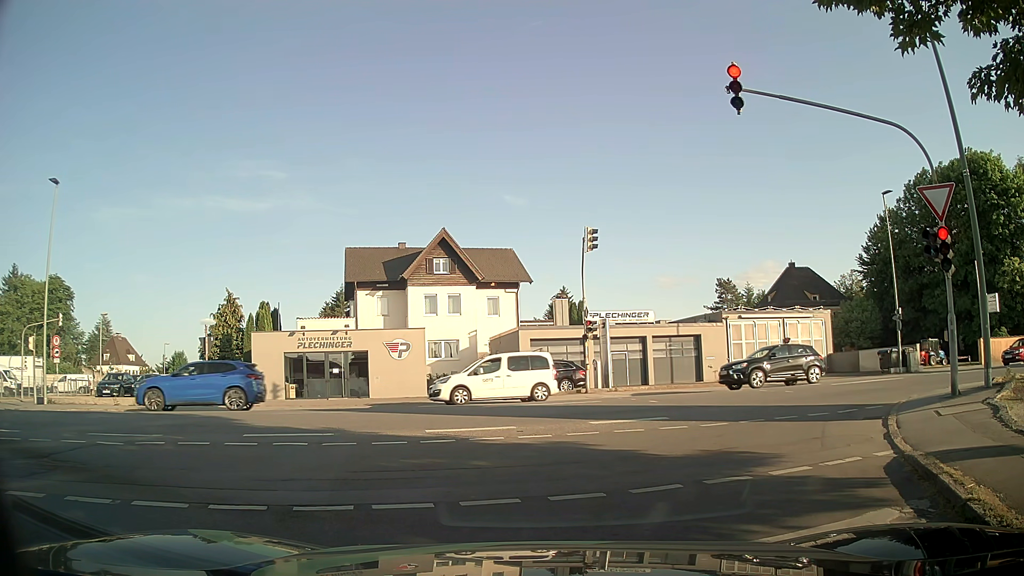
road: residential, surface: asphalt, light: Day
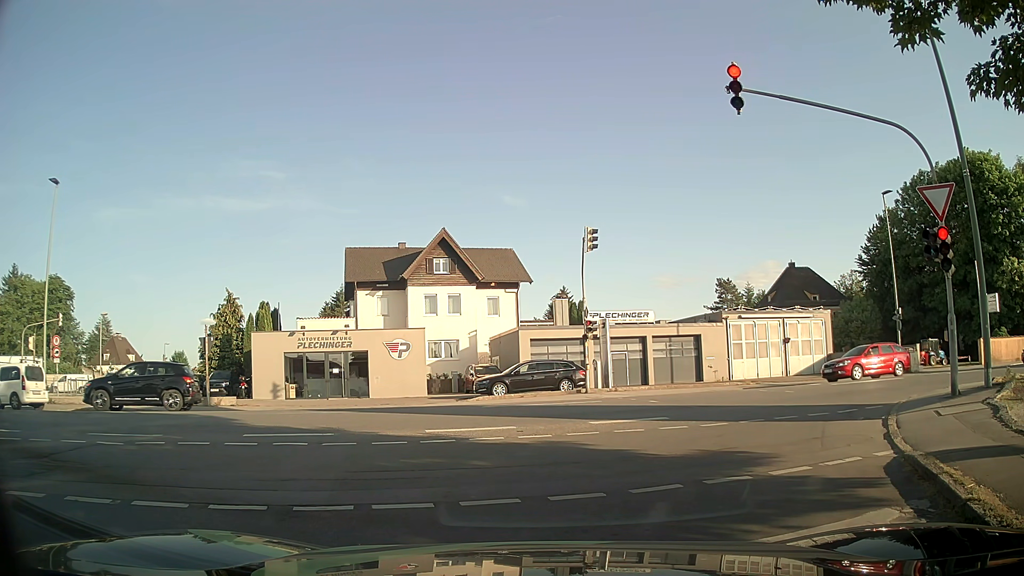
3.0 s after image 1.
(0.0, 0.0) m; 0°
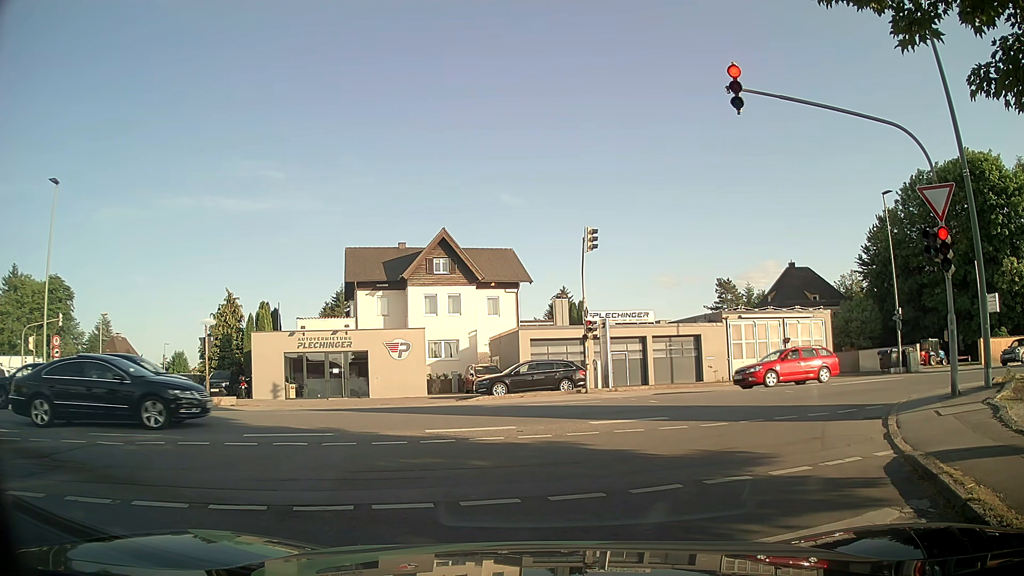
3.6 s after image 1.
(0.0, 0.0) m; 0°
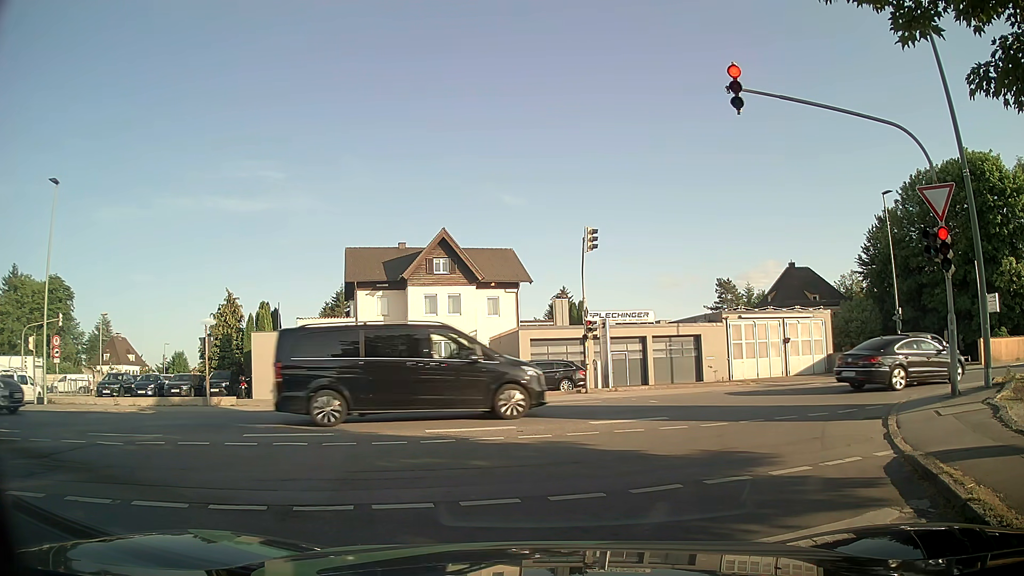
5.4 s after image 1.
(0.0, 0.0) m; 0°
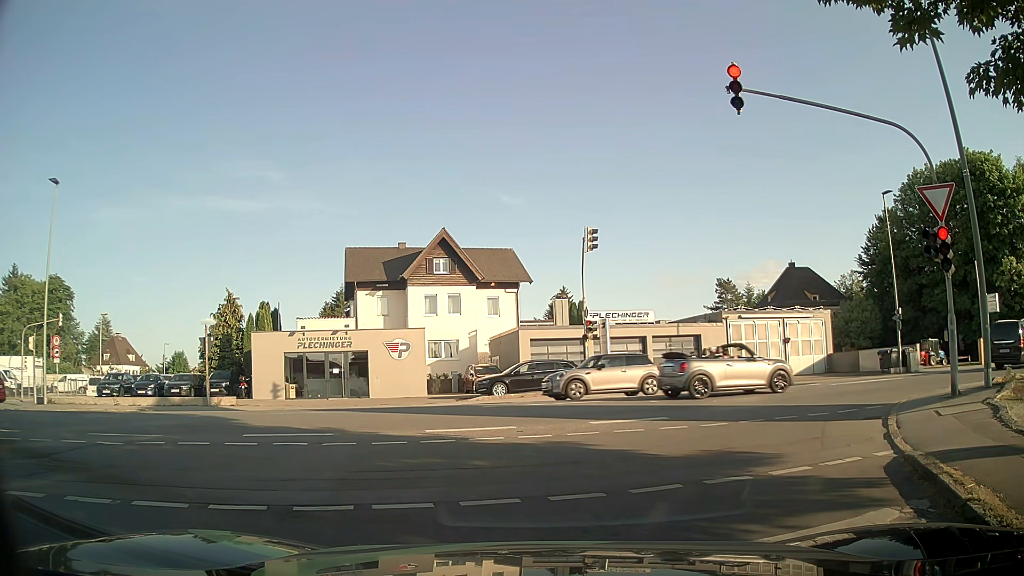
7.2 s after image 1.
(0.0, 0.0) m; 0°
